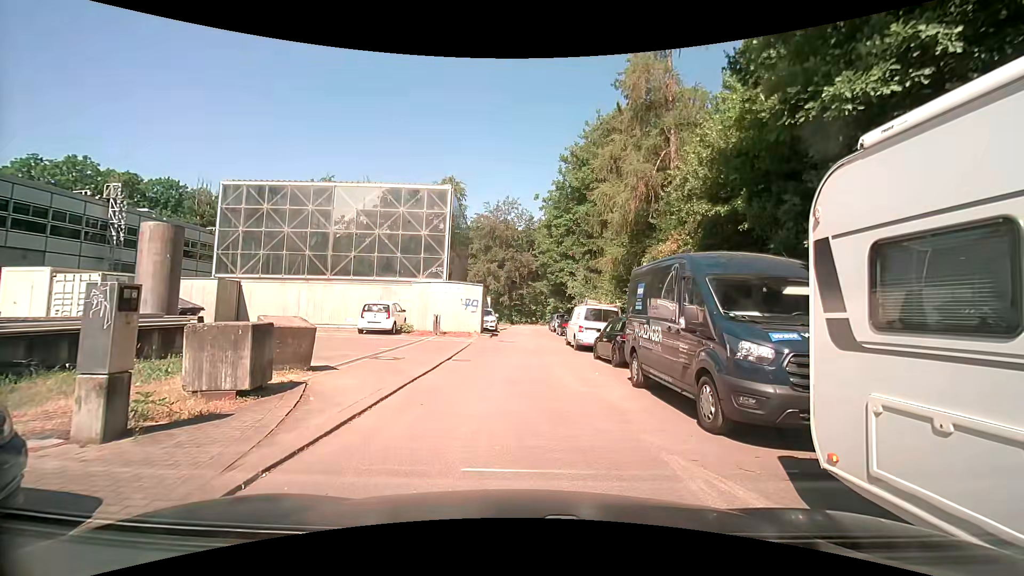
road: unclassified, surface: asphalt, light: Day
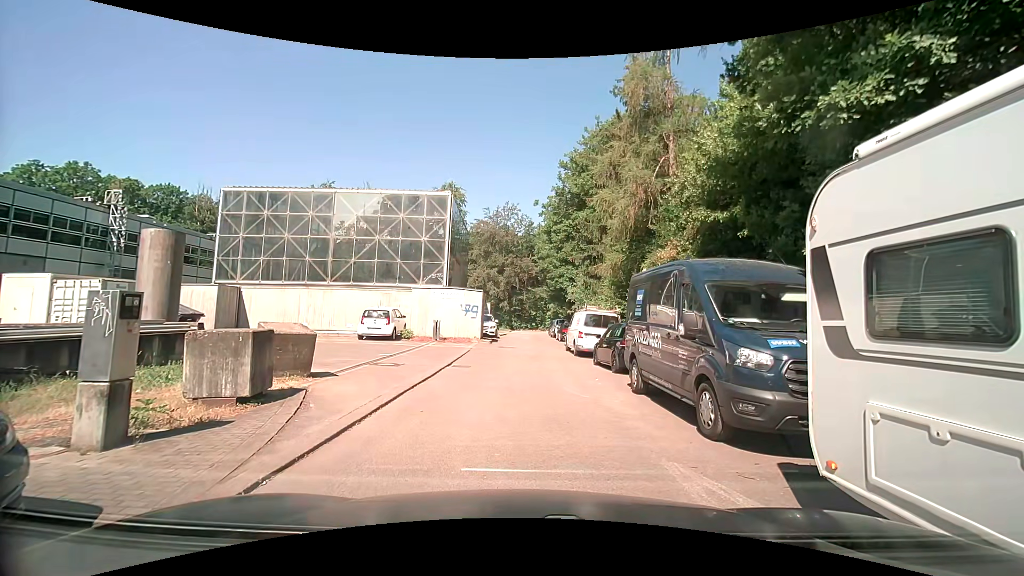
(0.0, +0.1) m; 0°
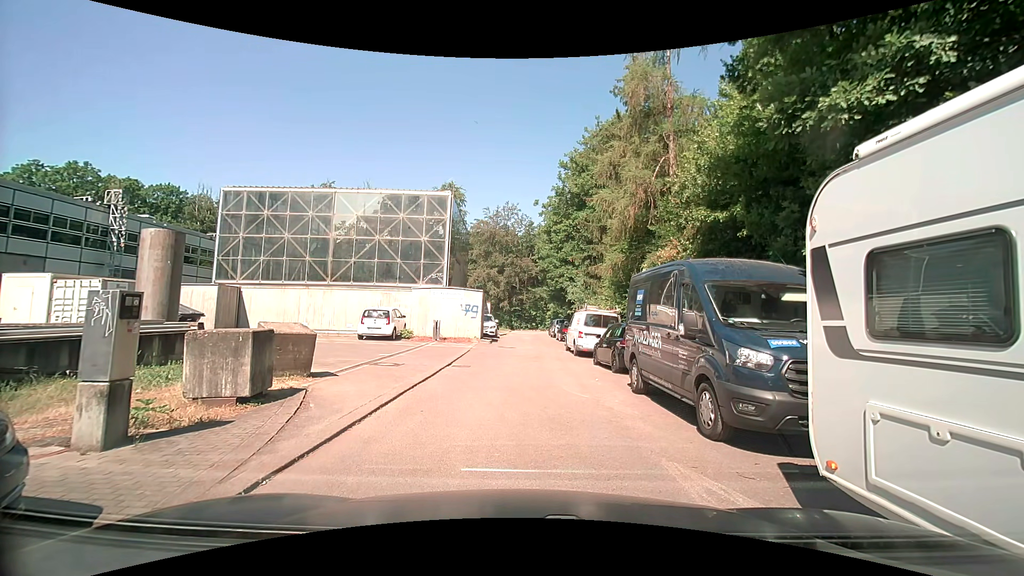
(0.0, 0.0) m; 0°
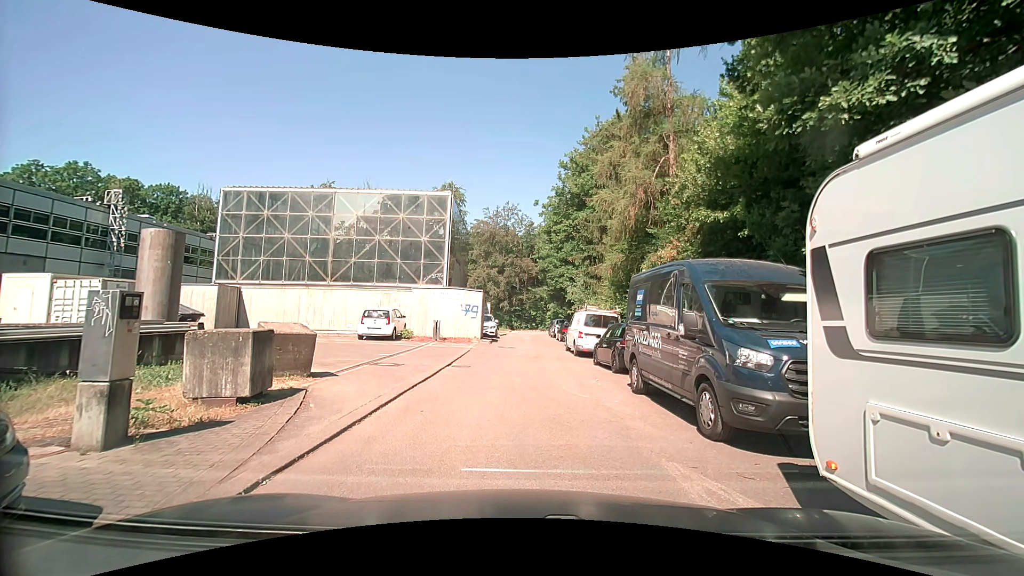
(0.0, 0.0) m; 0°
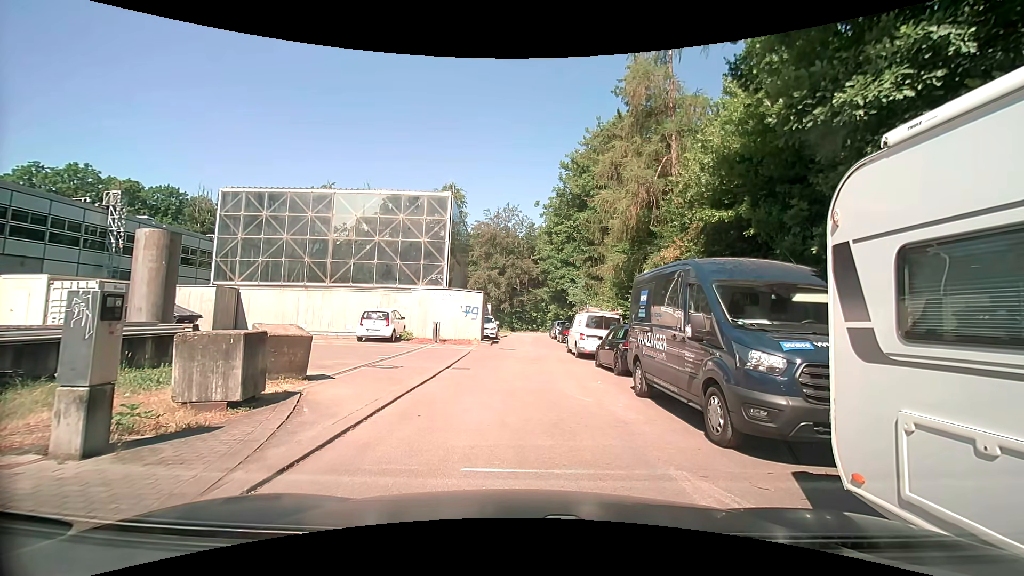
(0.0, +0.3) m; 0°
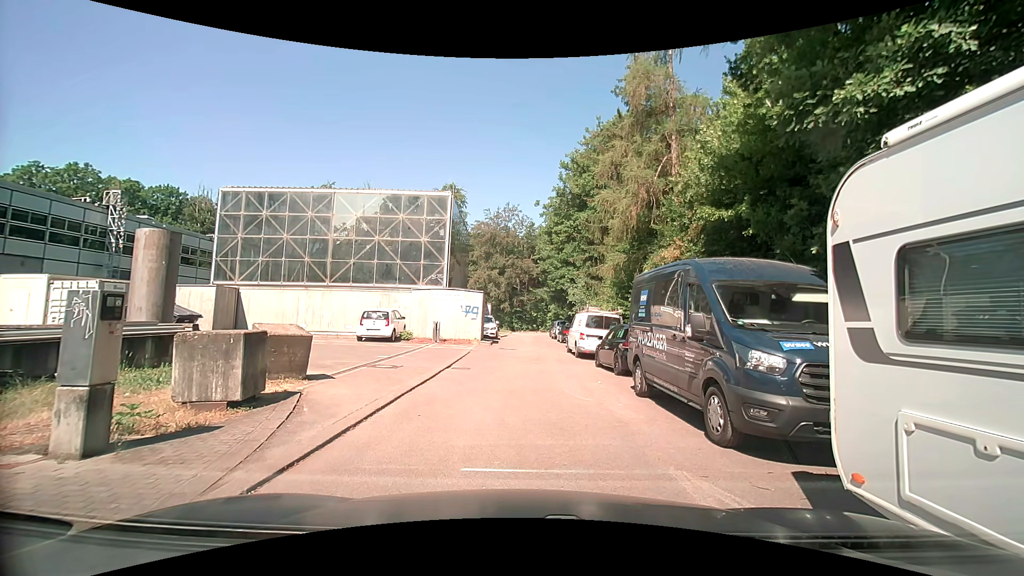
(0.0, 0.0) m; 0°
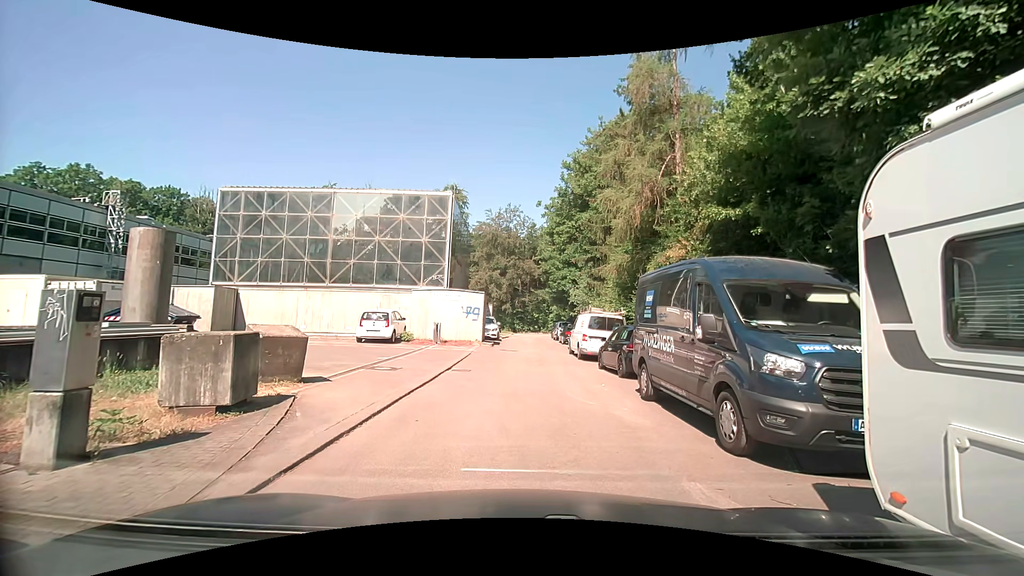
(0.0, +0.3) m; 0°
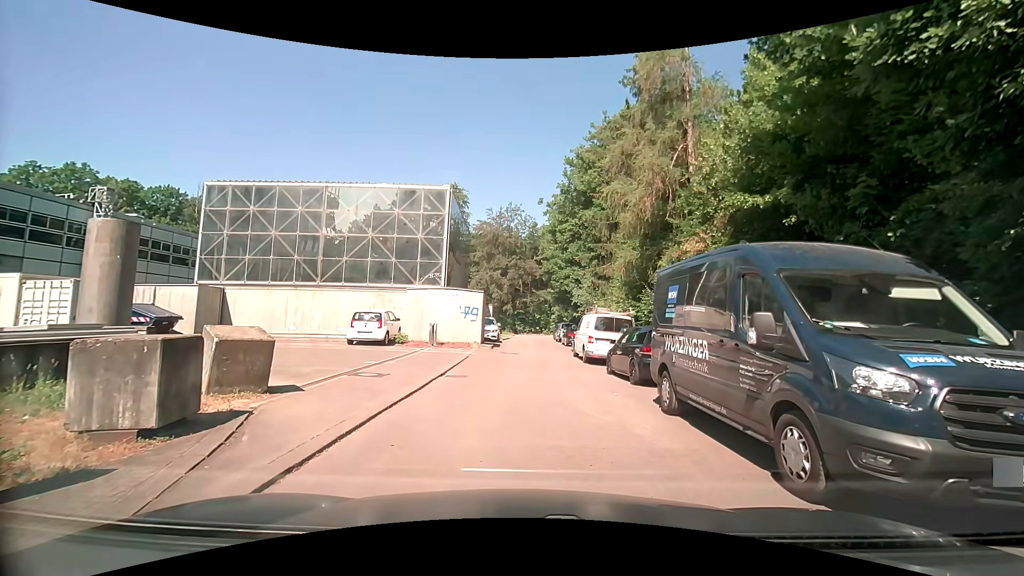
(0.0, +1.4) m; 0°
